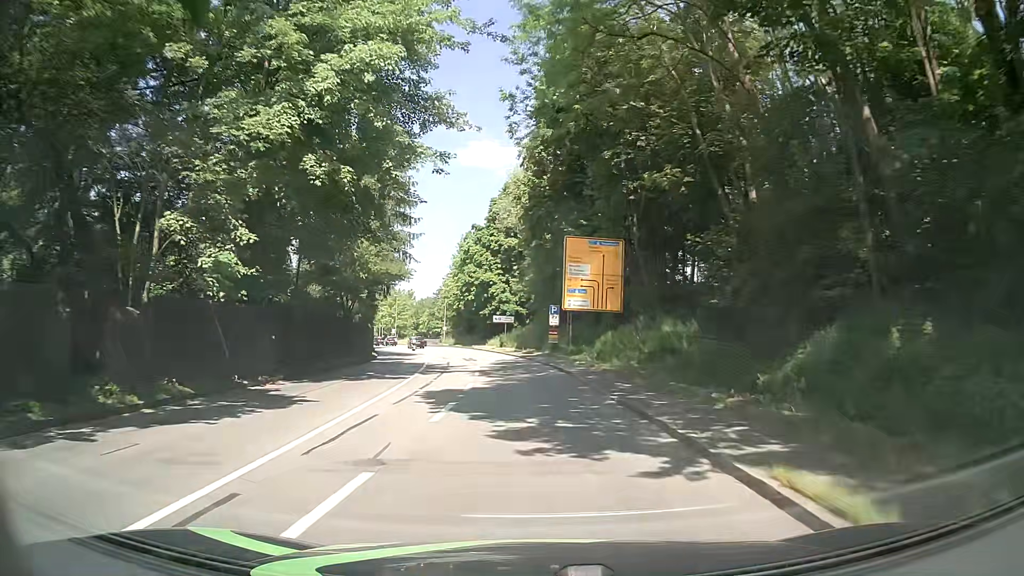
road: primary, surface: asphalt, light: Day
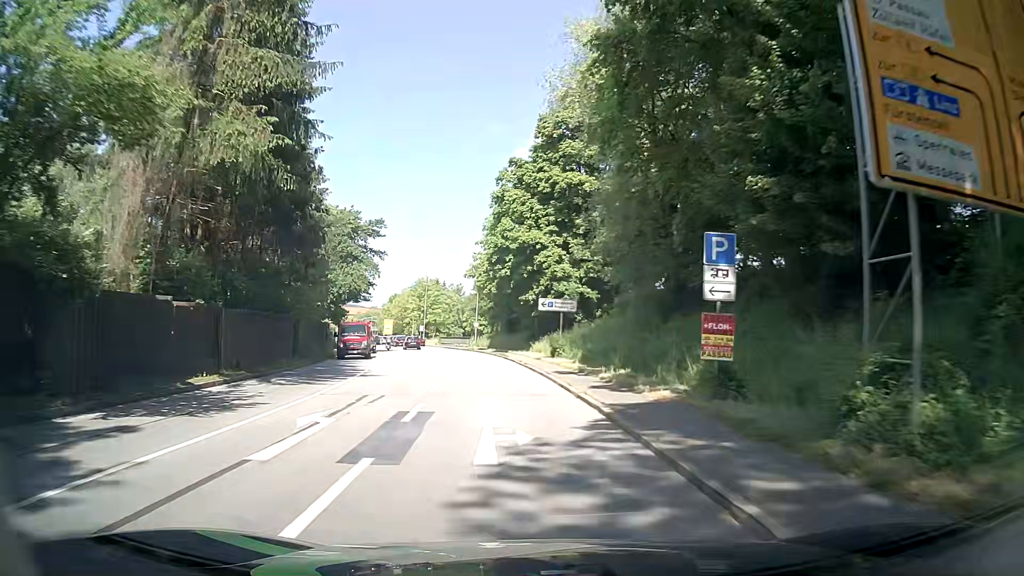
(-1.0, +30.6) m; -5°
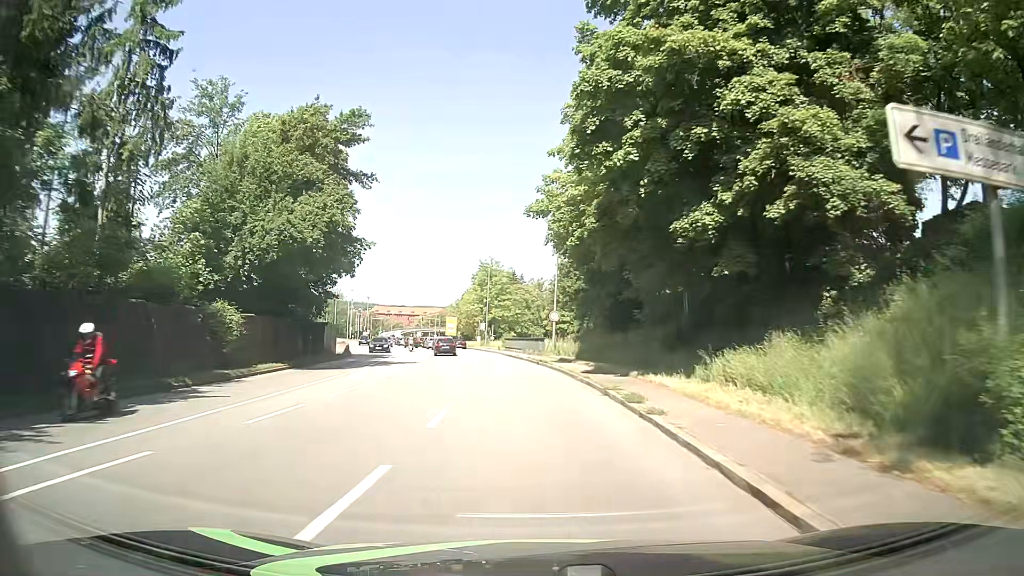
(-2.3, +30.7) m; -7°
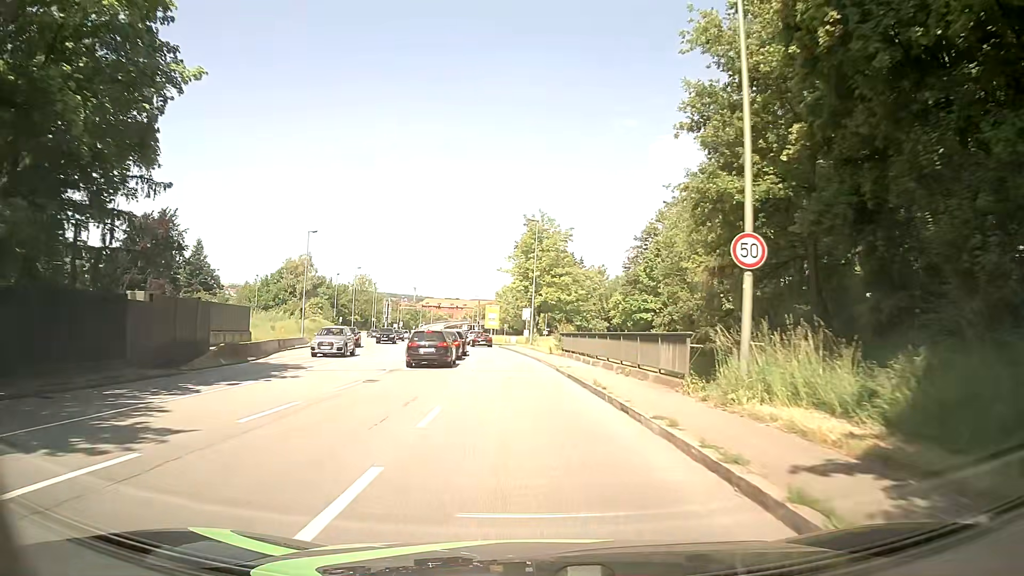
(-1.4, +30.5) m; -5°
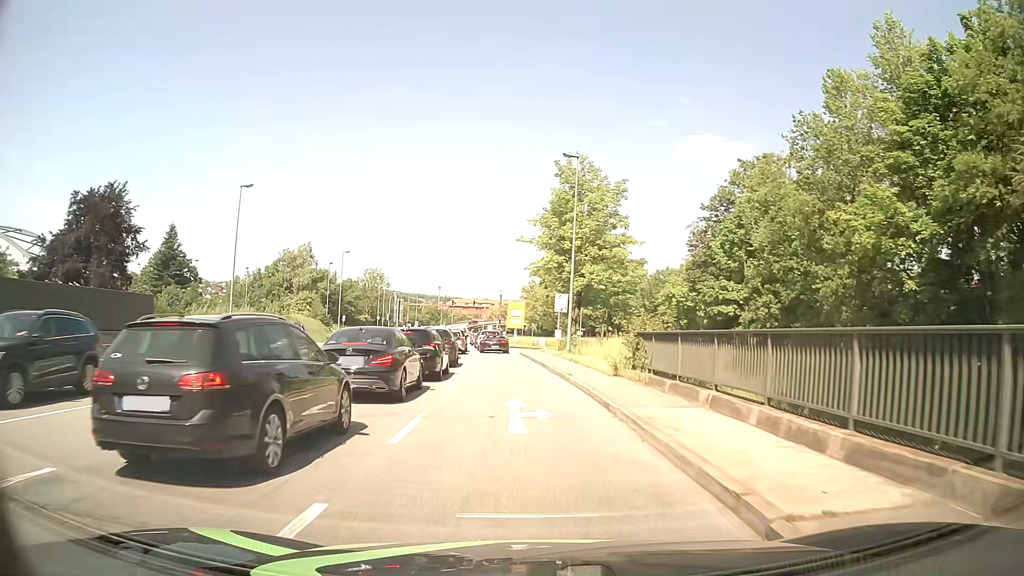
(-0.6, +19.3) m; -3°
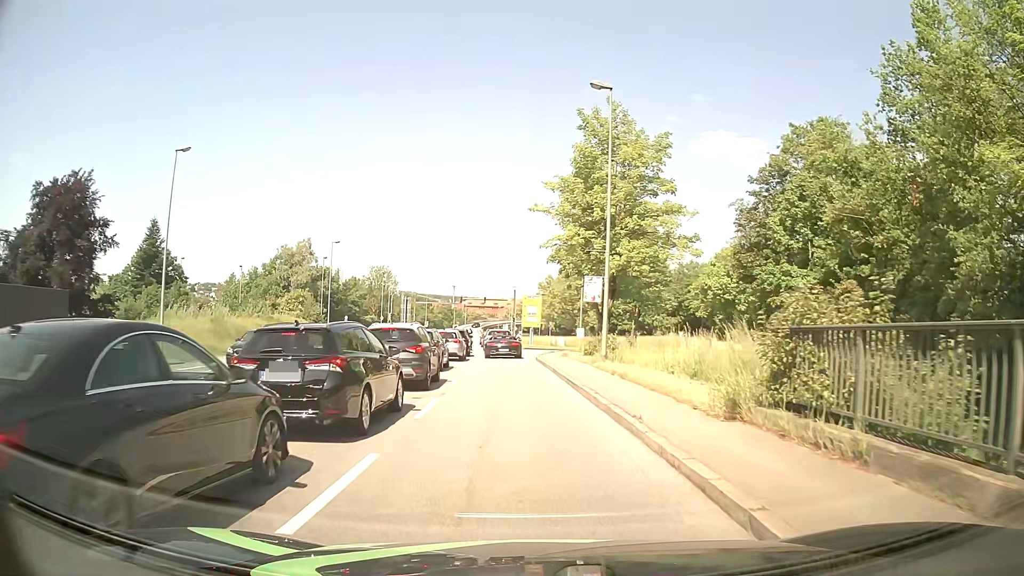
(0.0, +9.5) m; 0°
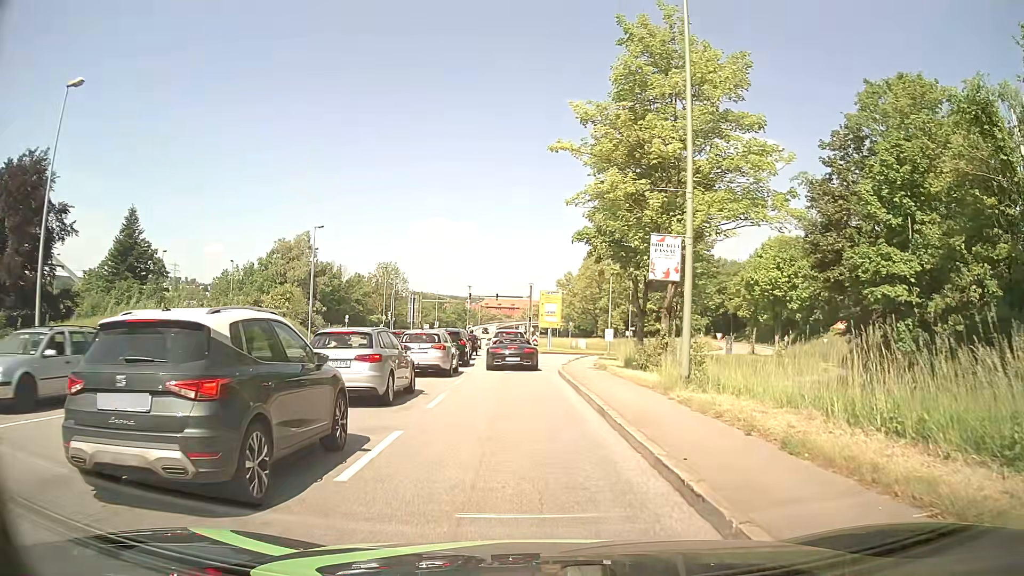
(-0.3, +10.1) m; -2°
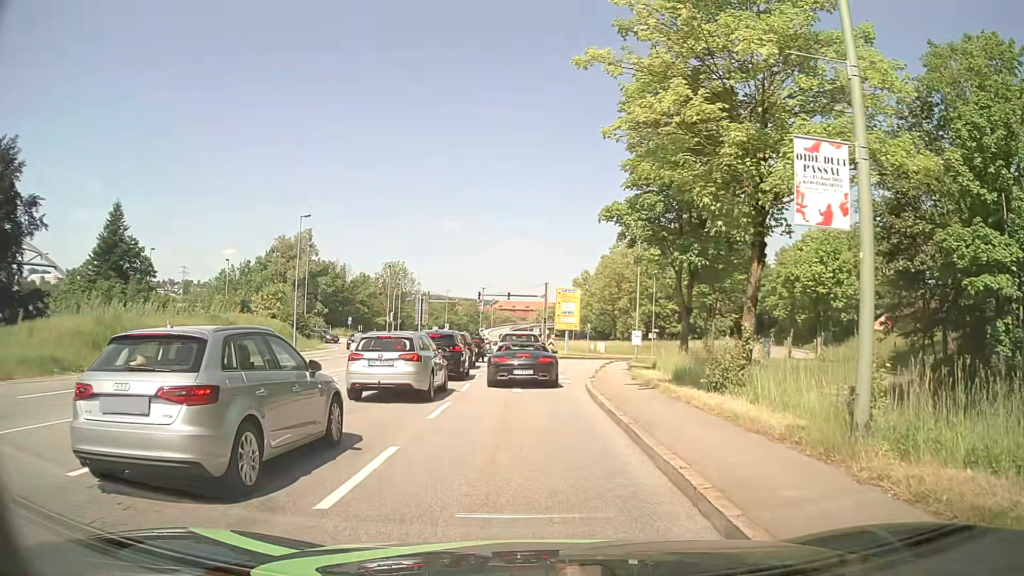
(-0.1, +6.7) m; 0°
(0, +10) (0, +20) (0, +30) (+1, +40) (+2, +50) (+6, +59) (+12, +67) (+19, +74) (+26, +81) (+32, +89) m
